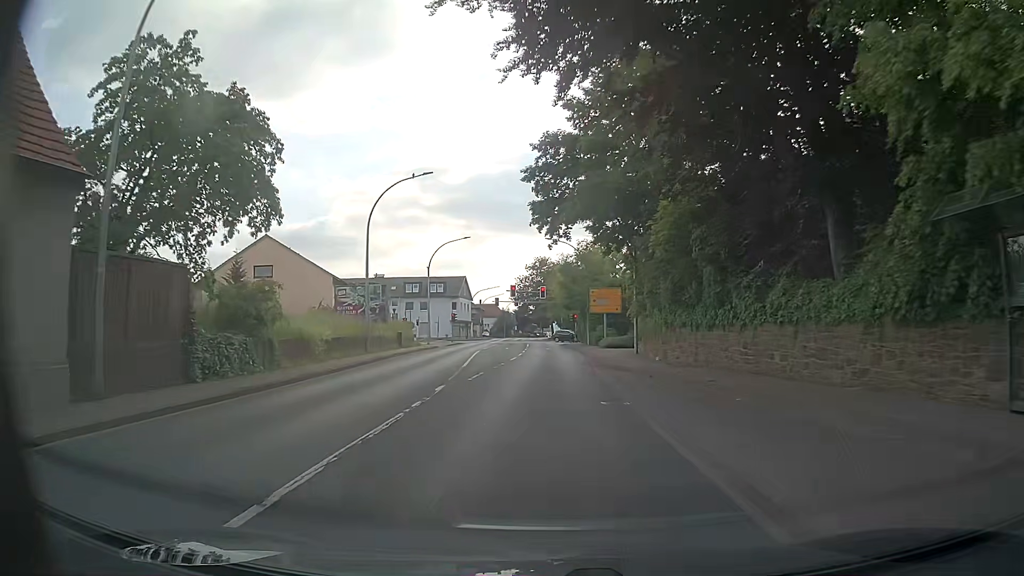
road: primary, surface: asphalt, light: Day
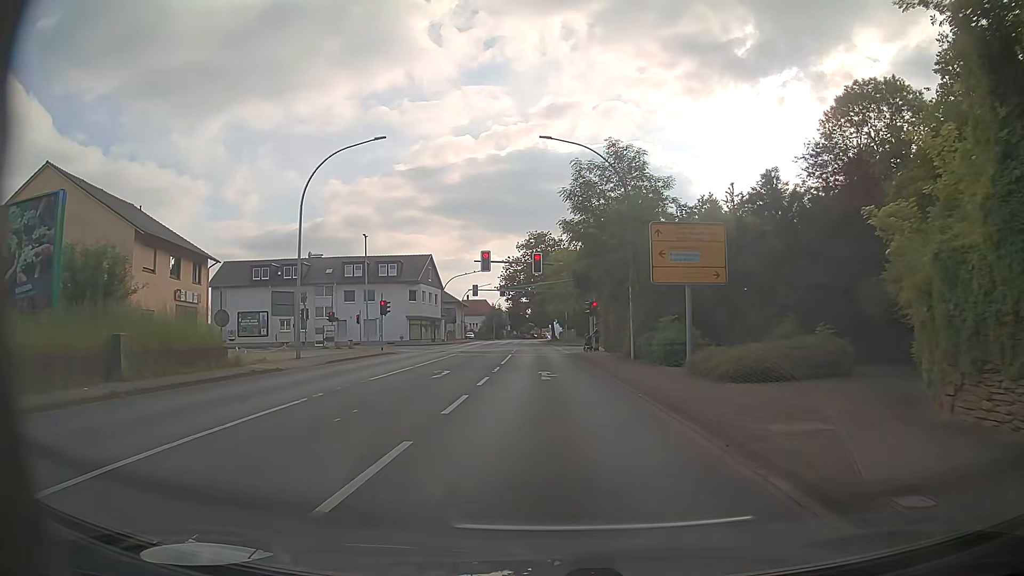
(+0.1, +32.6) m; 0°
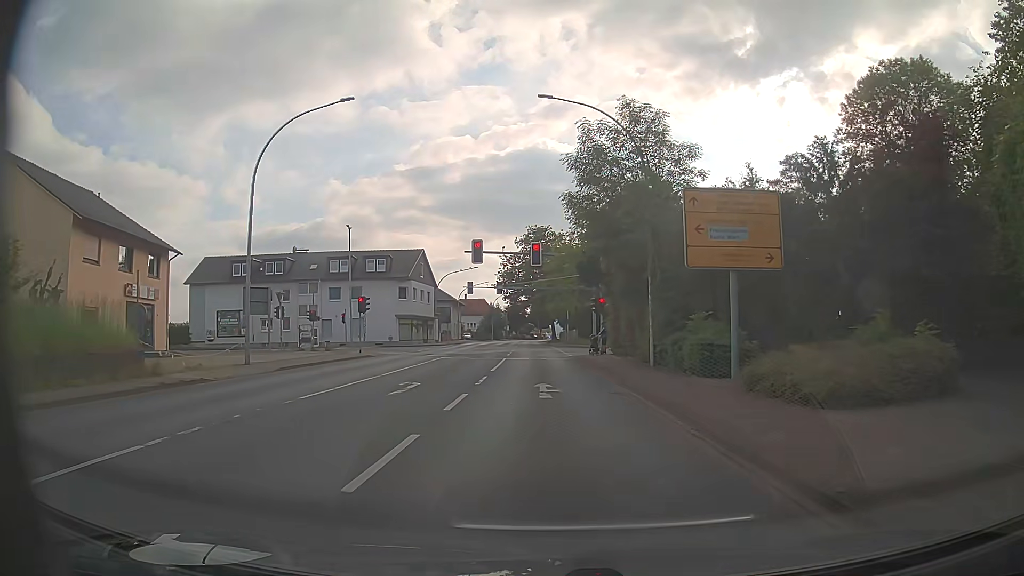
(0.0, +5.3) m; 0°
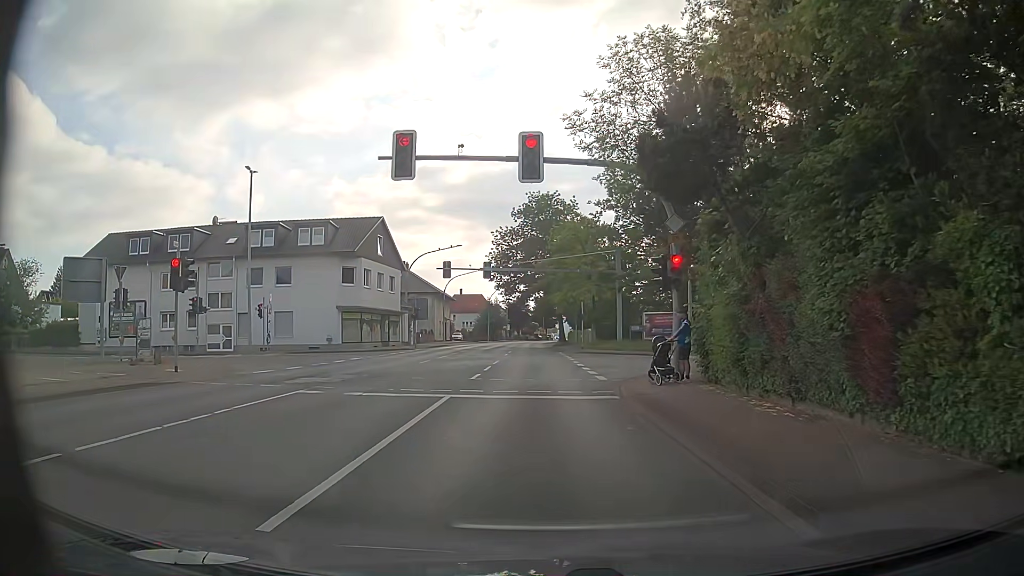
(0.0, +21.2) m; 0°
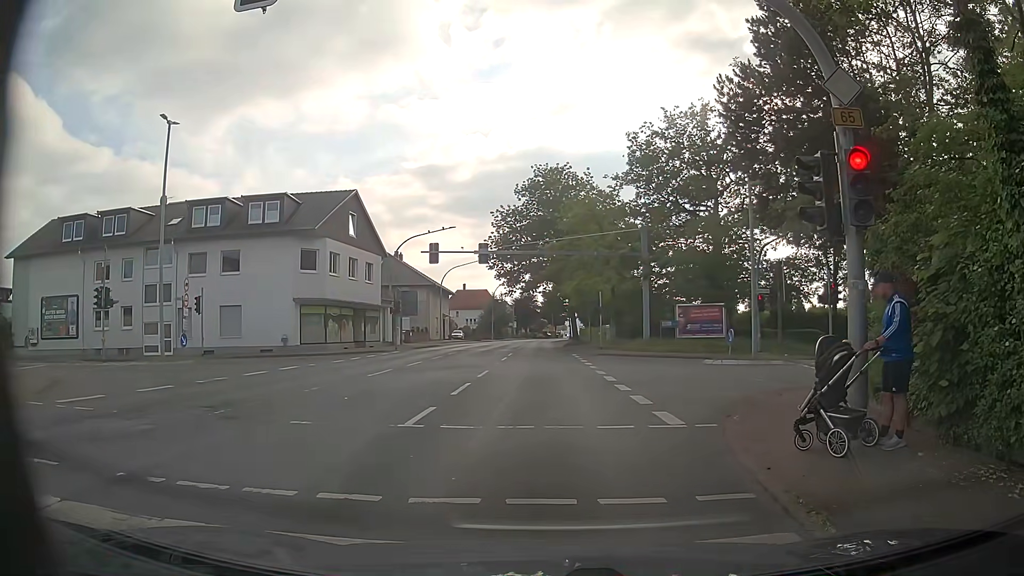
(0.0, +9.7) m; +2°
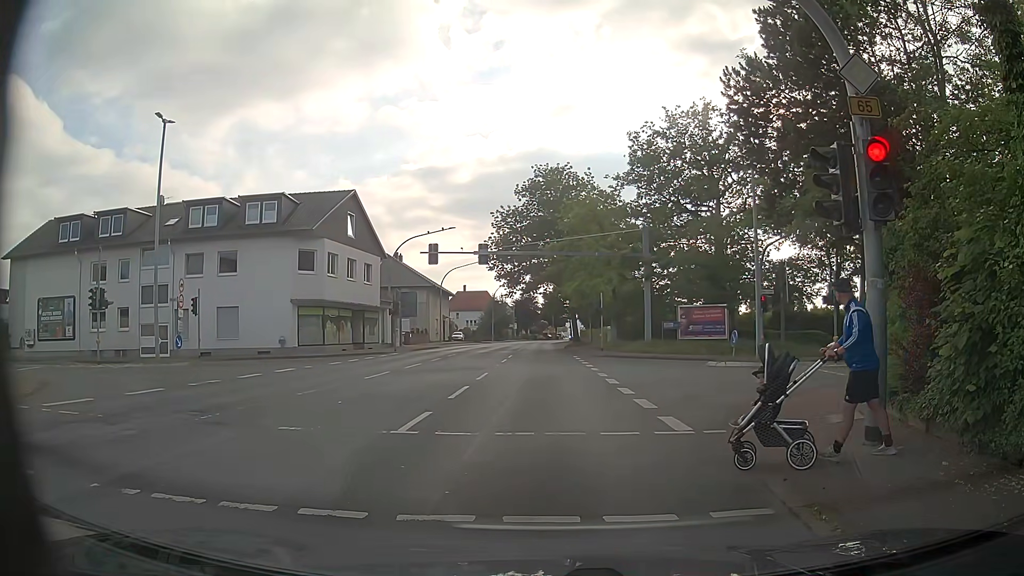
(0.0, +0.4) m; 0°
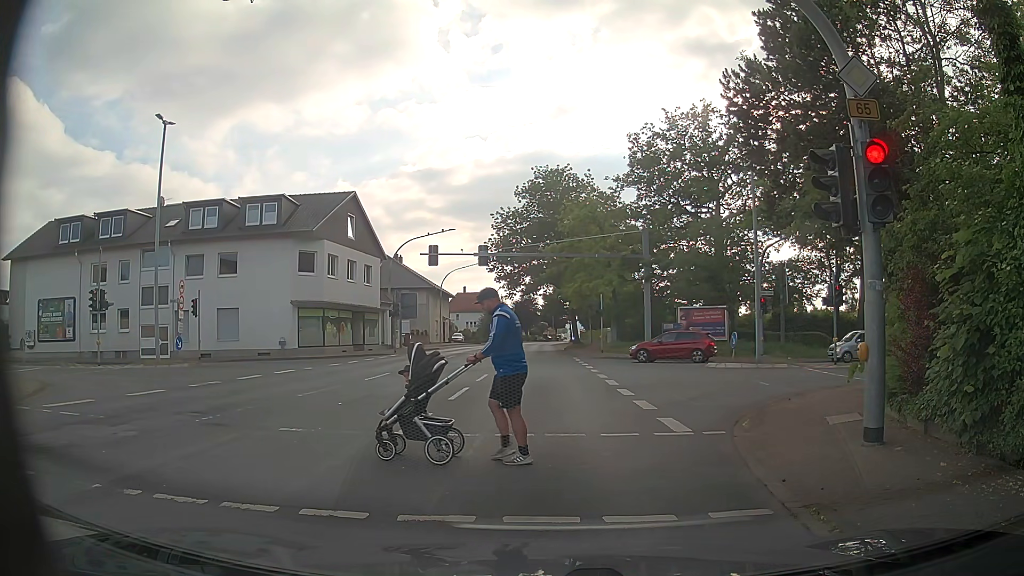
(0.0, +0.1) m; 0°
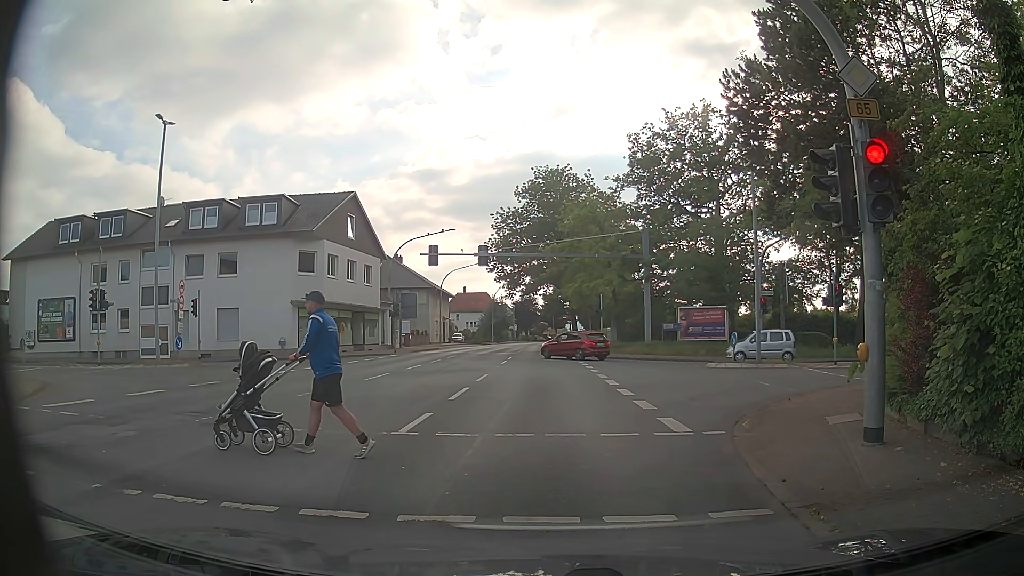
(0.0, 0.0) m; 0°
(-1, +10) (-1, +20) (-2, +30) (-2, +40) (-3, +50) (-3, +60) (-4, +70) (-4, +80) (-5, +90) (-5, +100) m
